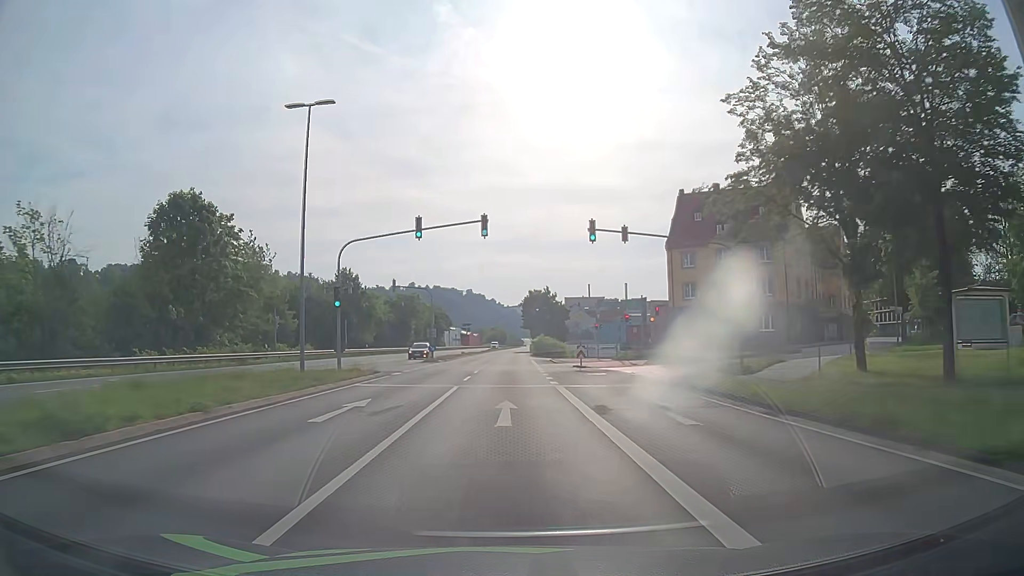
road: primary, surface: asphalt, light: Day
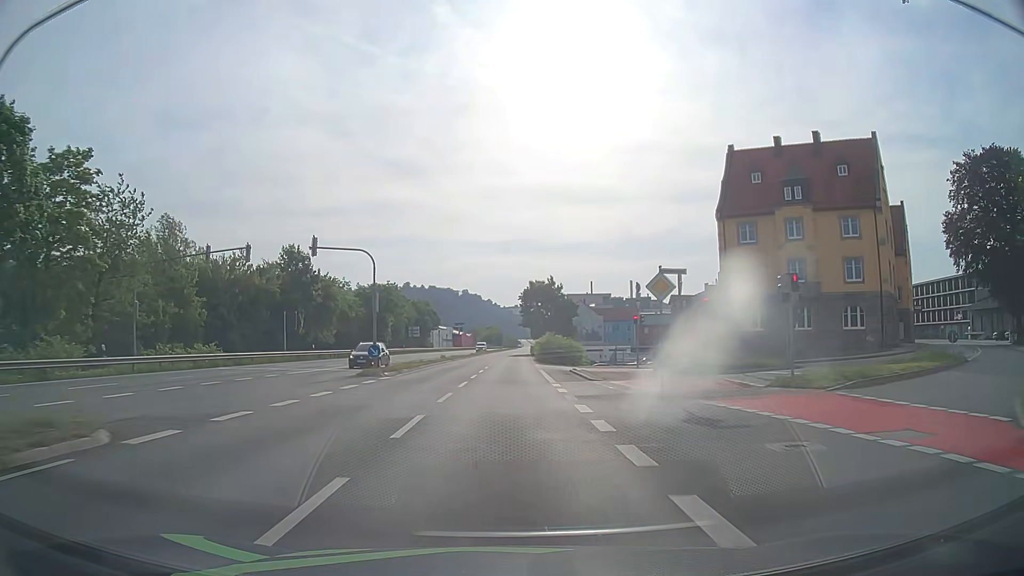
(0.0, +21.0) m; 0°
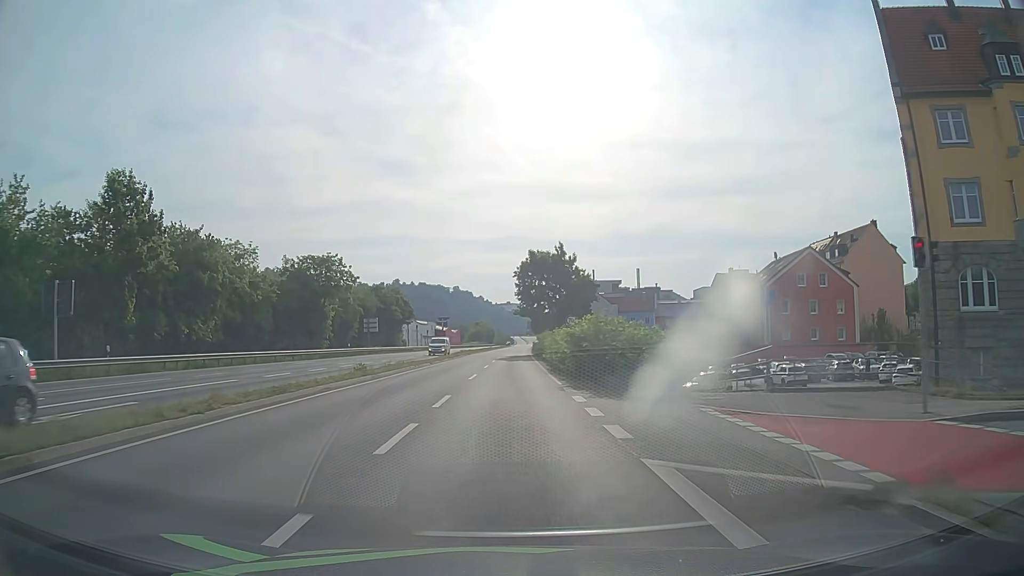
(+0.3, +31.6) m; +1°
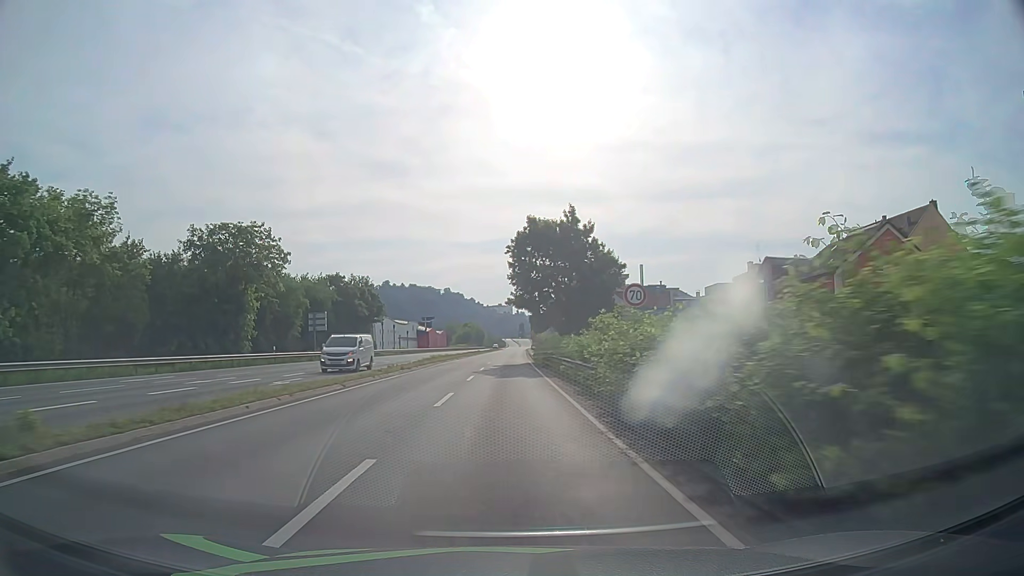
(+0.2, +21.2) m; 0°
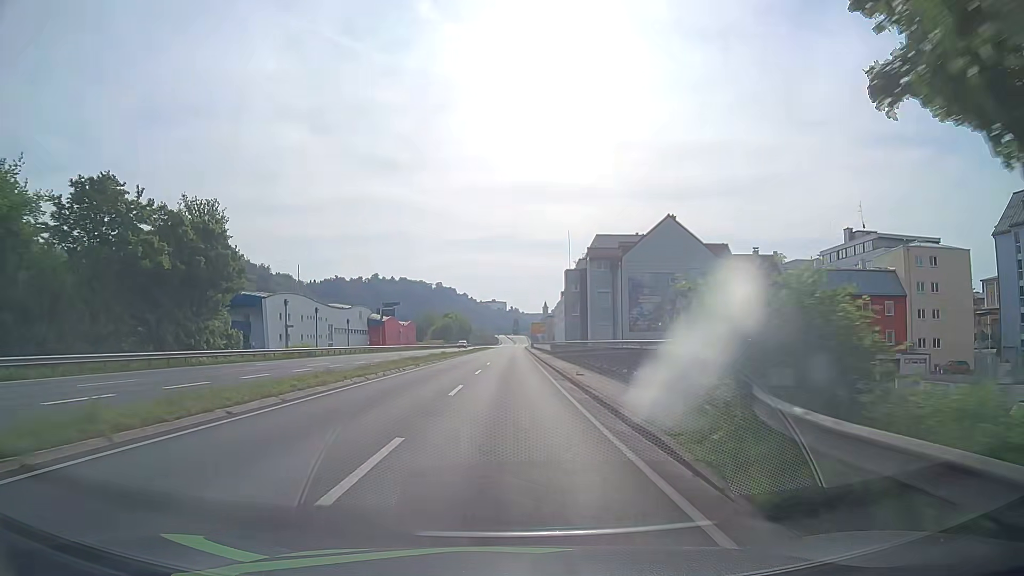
(+0.5, +53.1) m; +1°
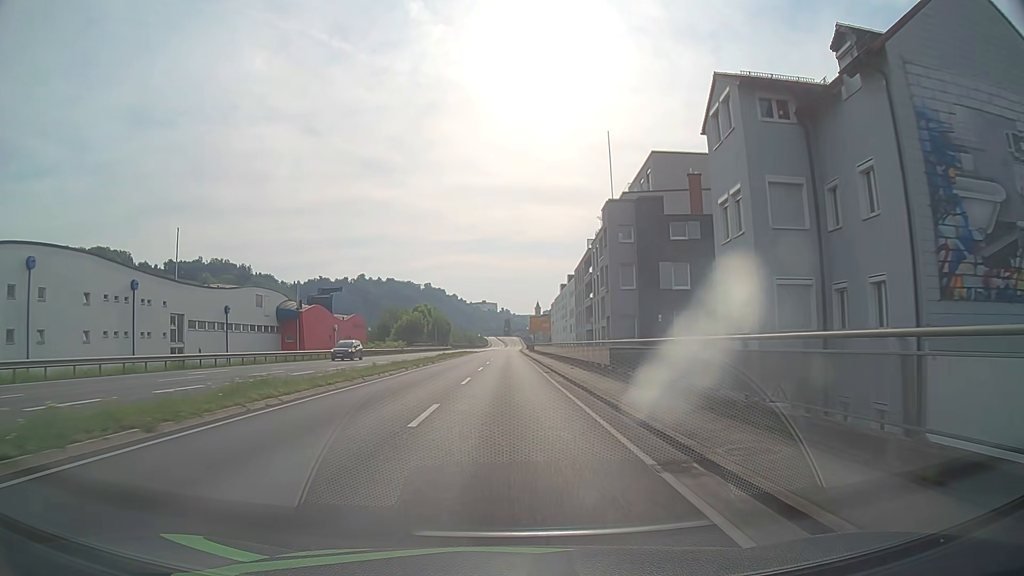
(+0.4, +42.8) m; +1°
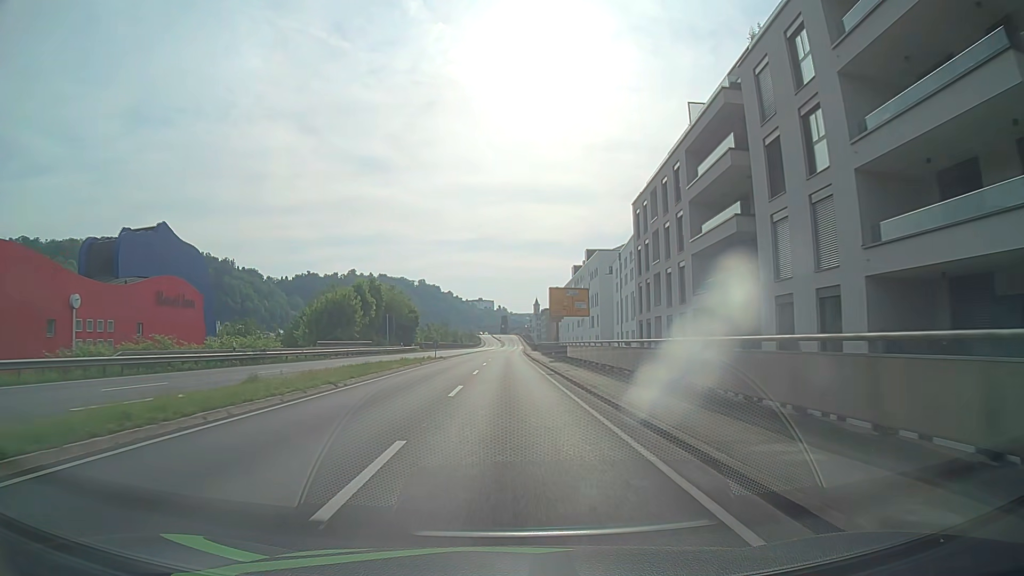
(0.0, +53.9) m; 0°
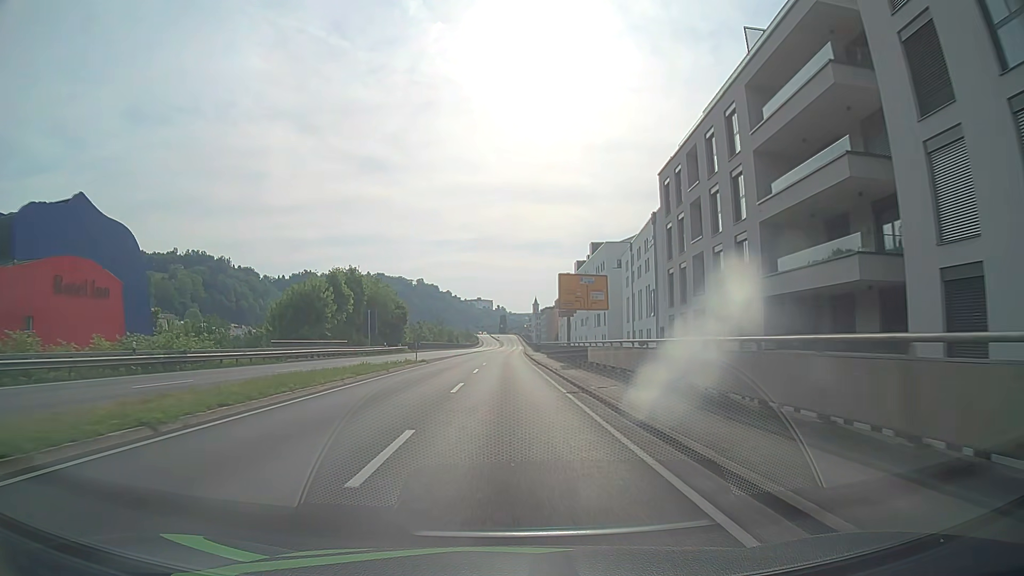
(0.0, +10.8) m; 0°
(0, +10) (0, +20) (0, +30) (0, +40) (0, +50) (0, +60) (+1, +70) (+1, +80) (+1, +90) (+1, +100) m
